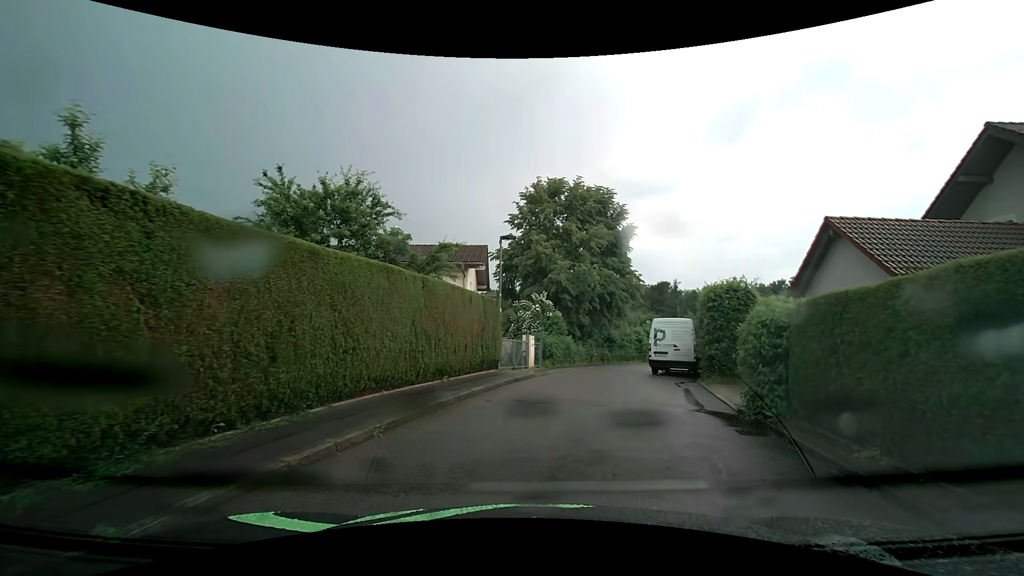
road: residential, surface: asphalt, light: Day
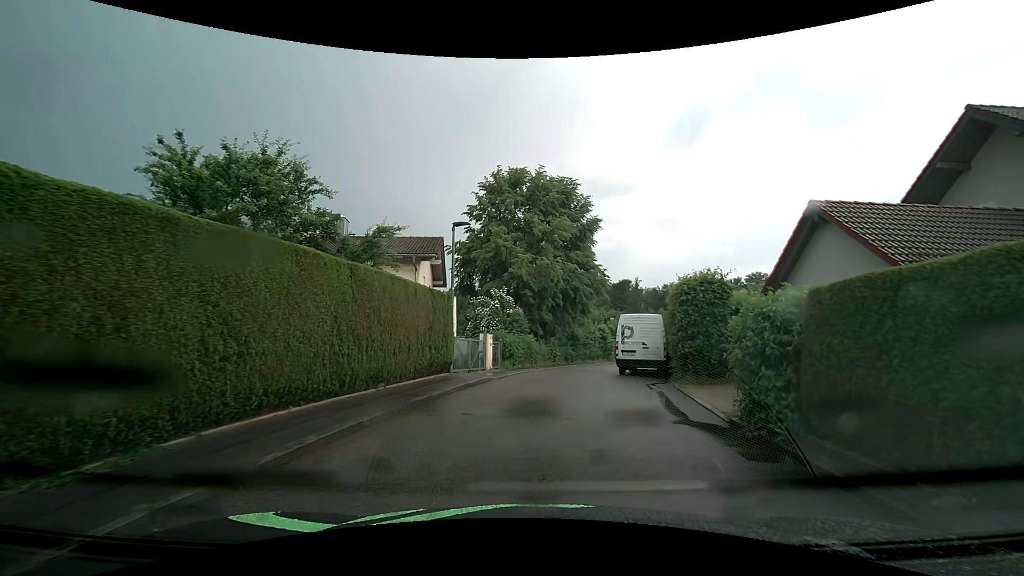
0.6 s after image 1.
(+0.1, +2.0) m; +3°
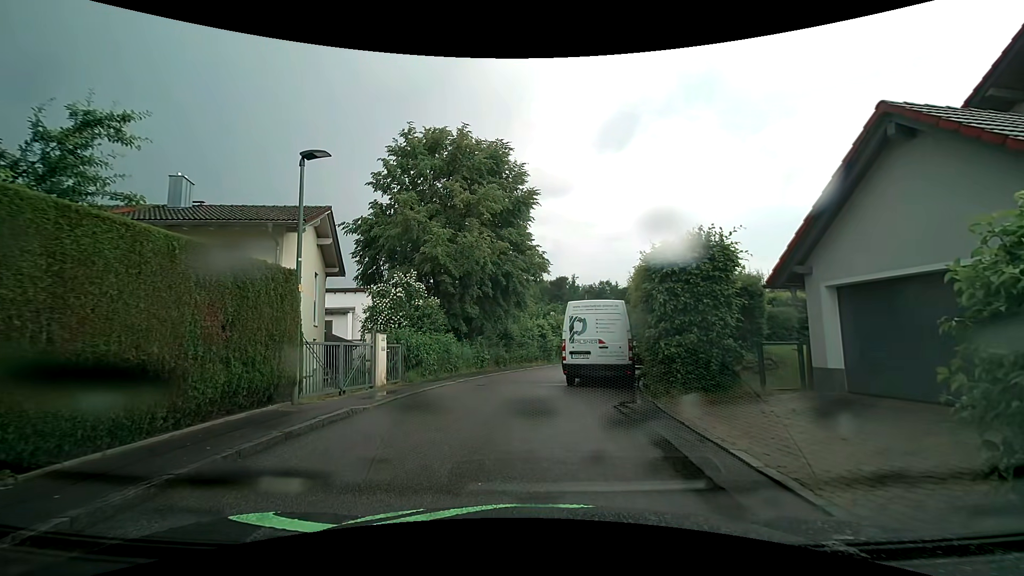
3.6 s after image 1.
(+0.6, +6.0) m; +7°
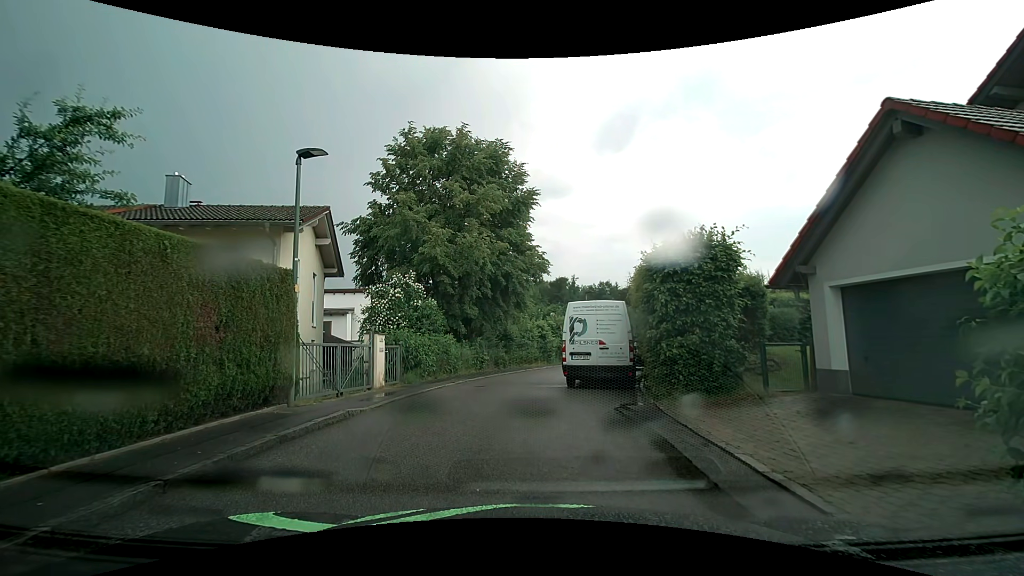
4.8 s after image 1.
(0.0, +0.2) m; 0°
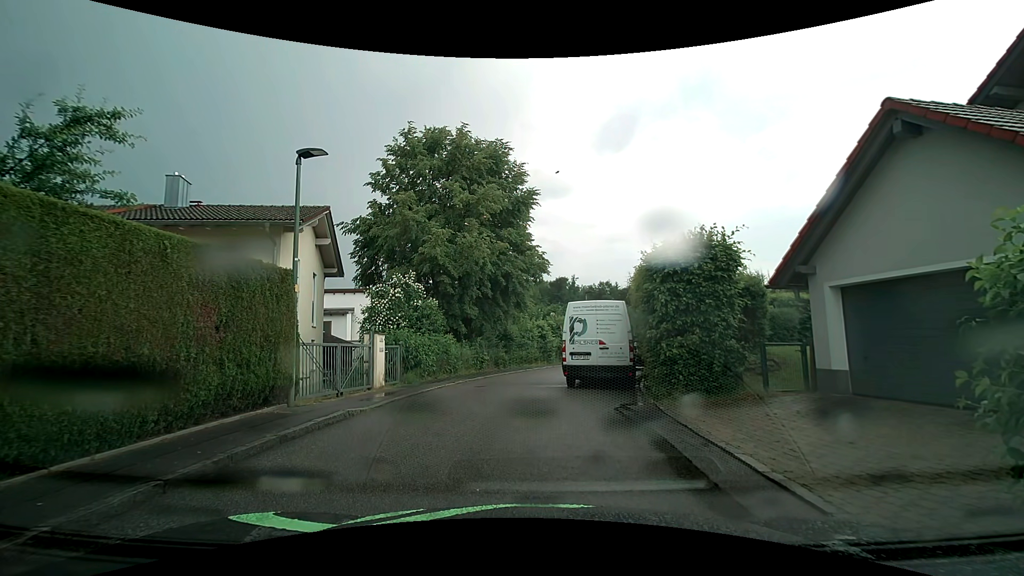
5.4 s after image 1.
(0.0, 0.0) m; 0°
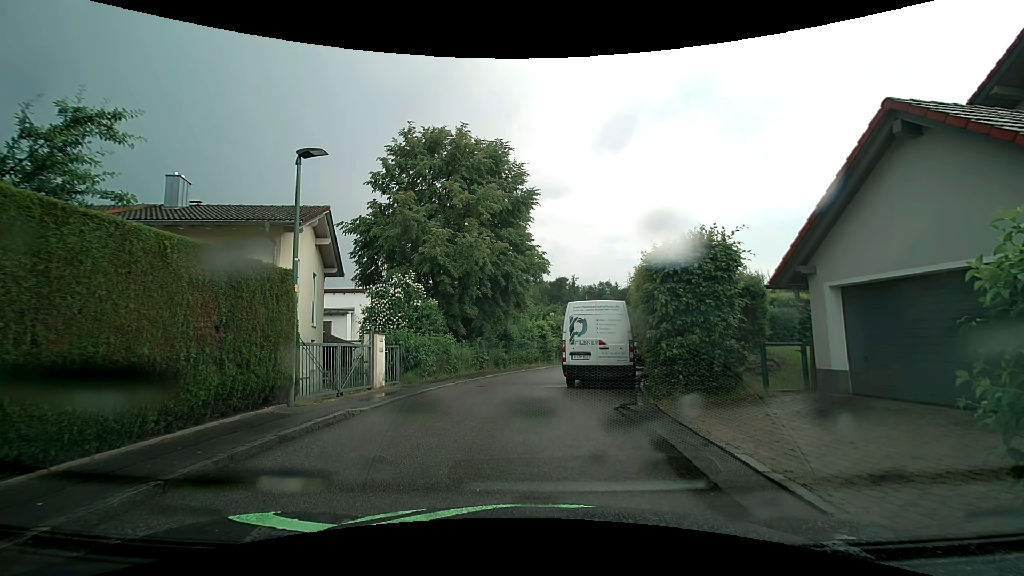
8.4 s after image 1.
(0.0, 0.0) m; 0°
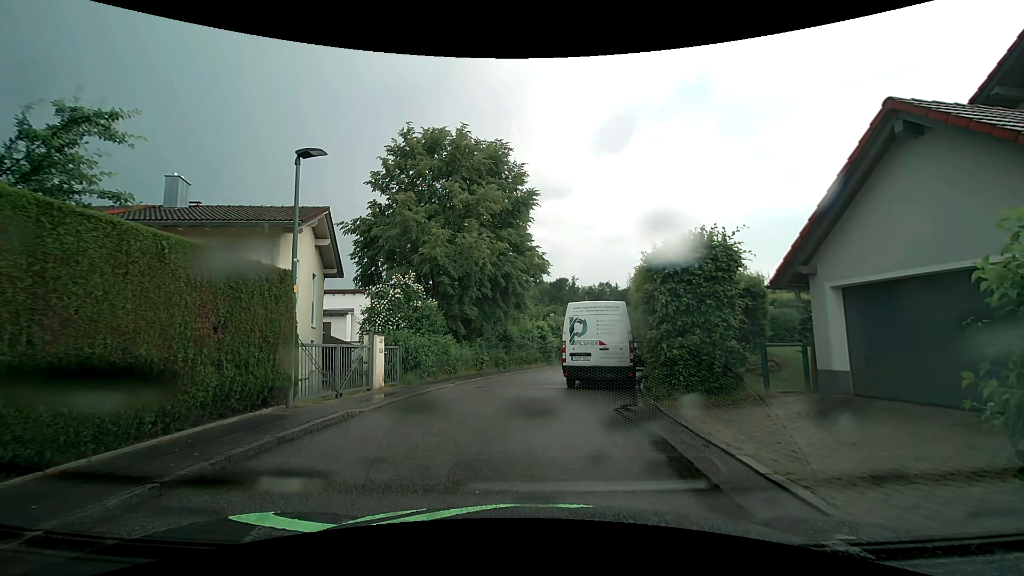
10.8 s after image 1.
(0.0, 0.0) m; 0°
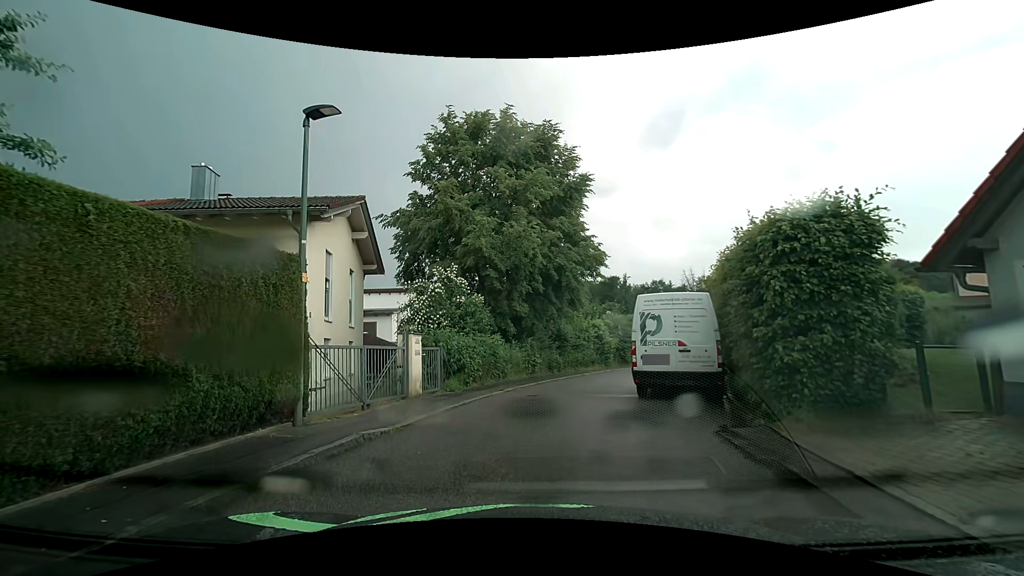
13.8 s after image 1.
(0.0, +2.3) m; -4°
